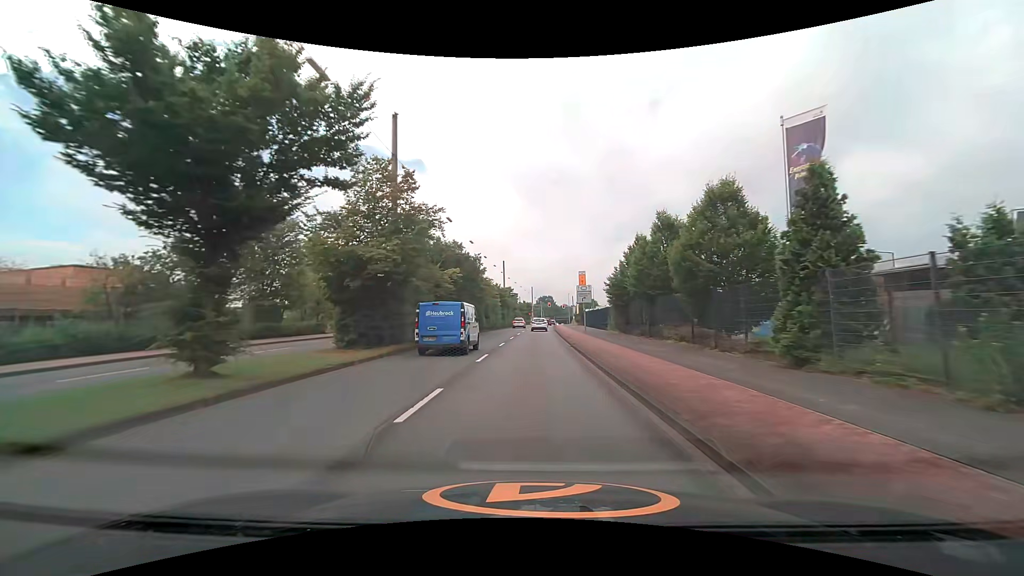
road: secondary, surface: asphalt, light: Day
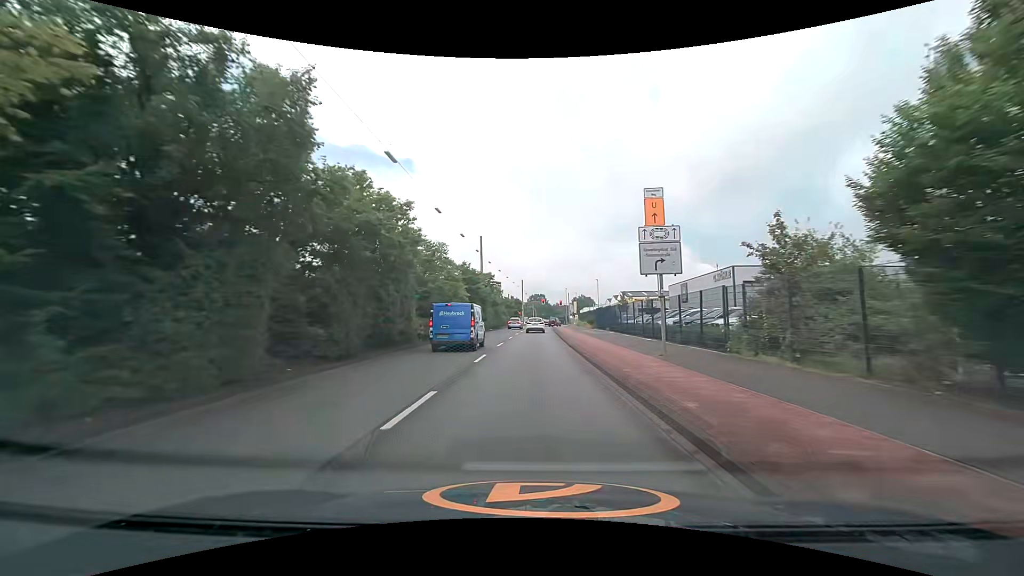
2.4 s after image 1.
(+0.2, +27.8) m; +1°
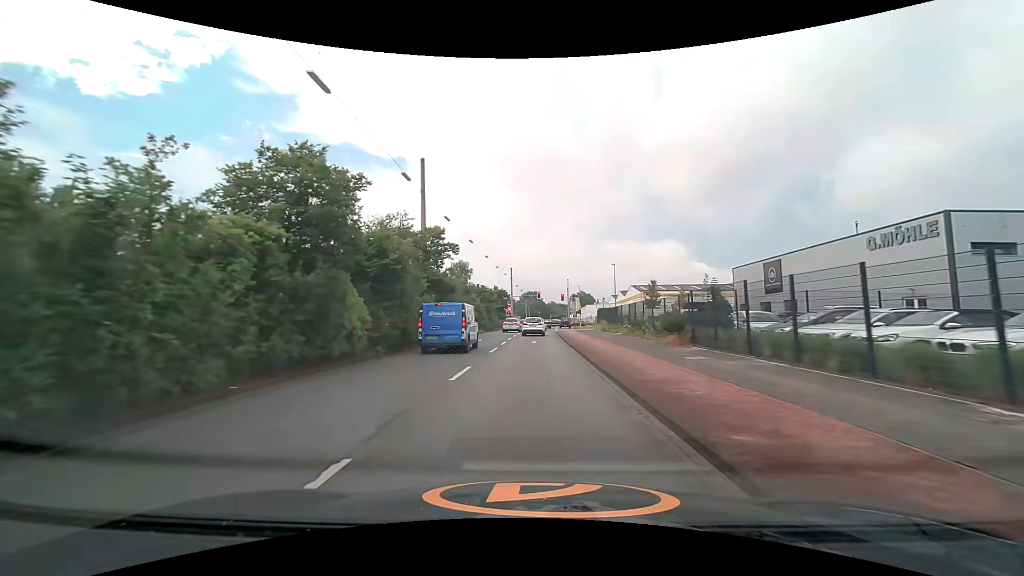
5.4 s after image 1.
(+0.4, +31.6) m; +1°
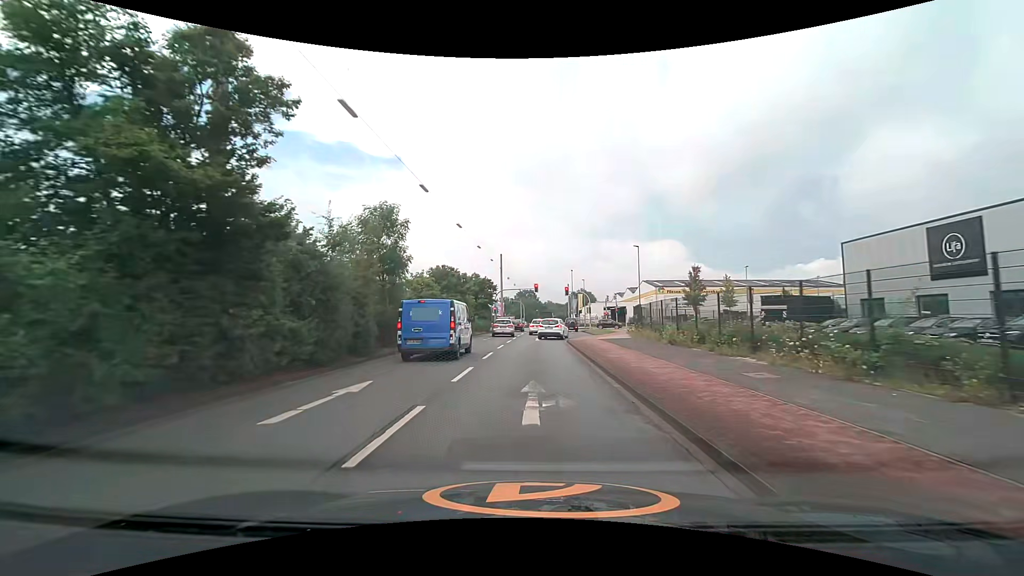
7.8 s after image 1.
(0.0, +21.4) m; +1°
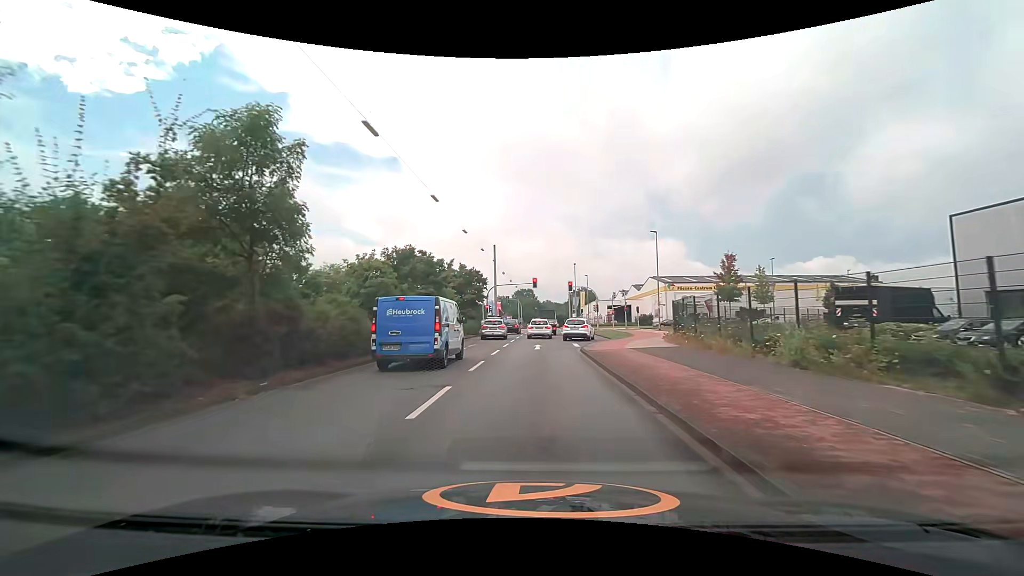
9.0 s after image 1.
(-0.1, +9.9) m; 0°
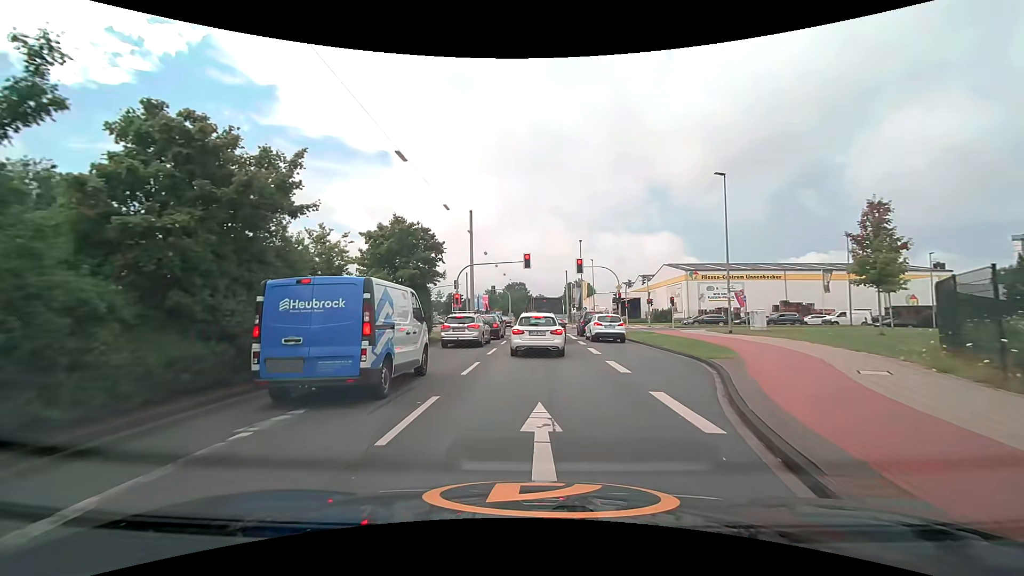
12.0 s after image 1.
(0.0, +19.7) m; +1°
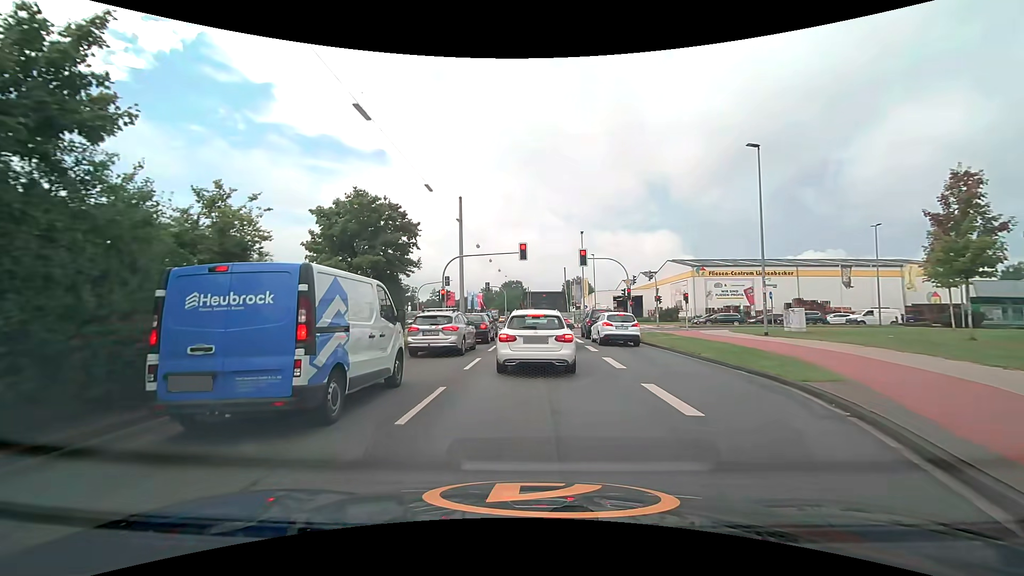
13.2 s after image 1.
(0.0, +5.1) m; 0°
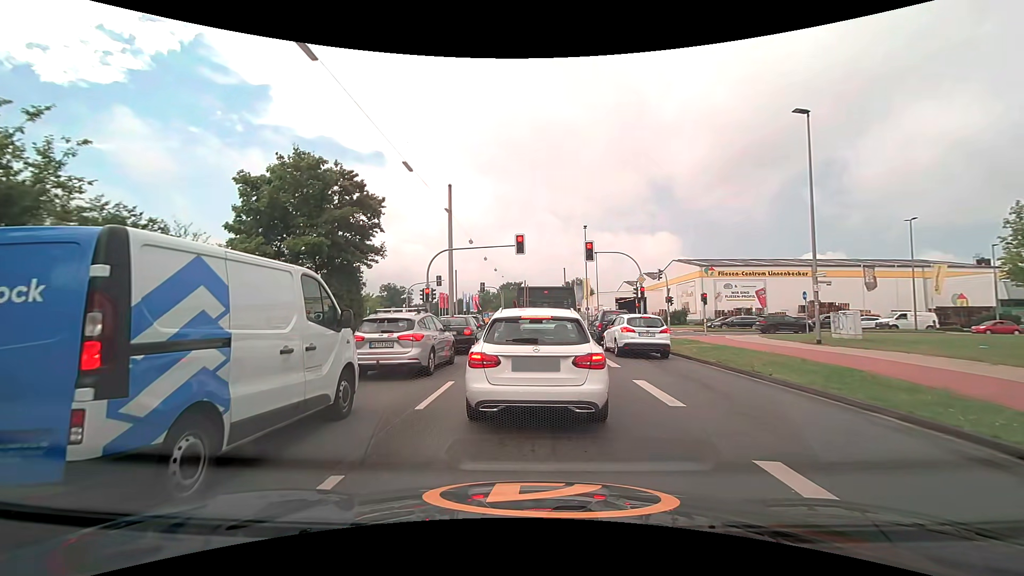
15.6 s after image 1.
(-0.1, +4.7) m; -2°
(0, +10) (+1, +20) (+1, +30) (+1, +40) (+2, +50) (+2, +60) (+3, +70) (+3, +80) (+4, +90) (+5, +100) m
